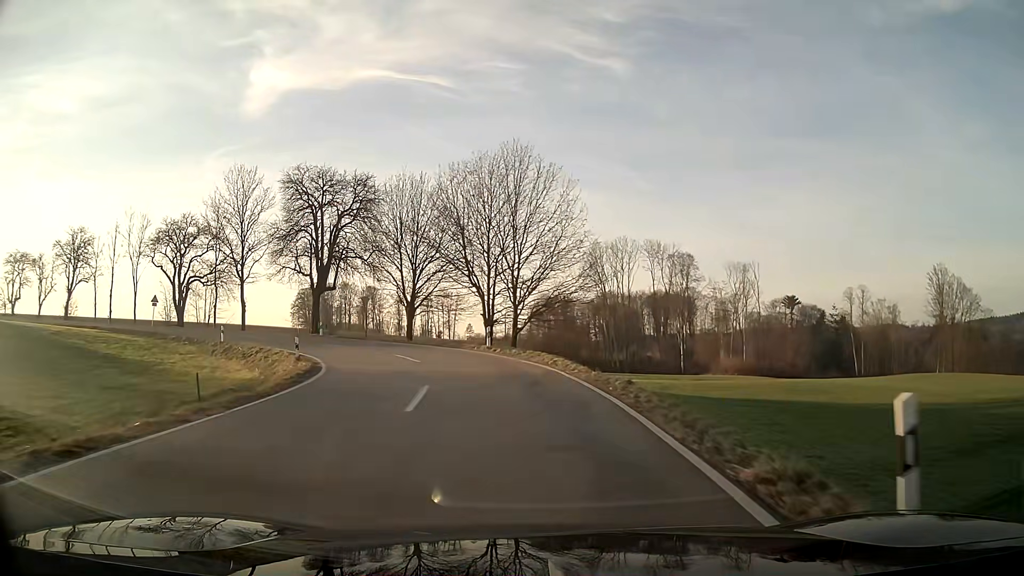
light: Day
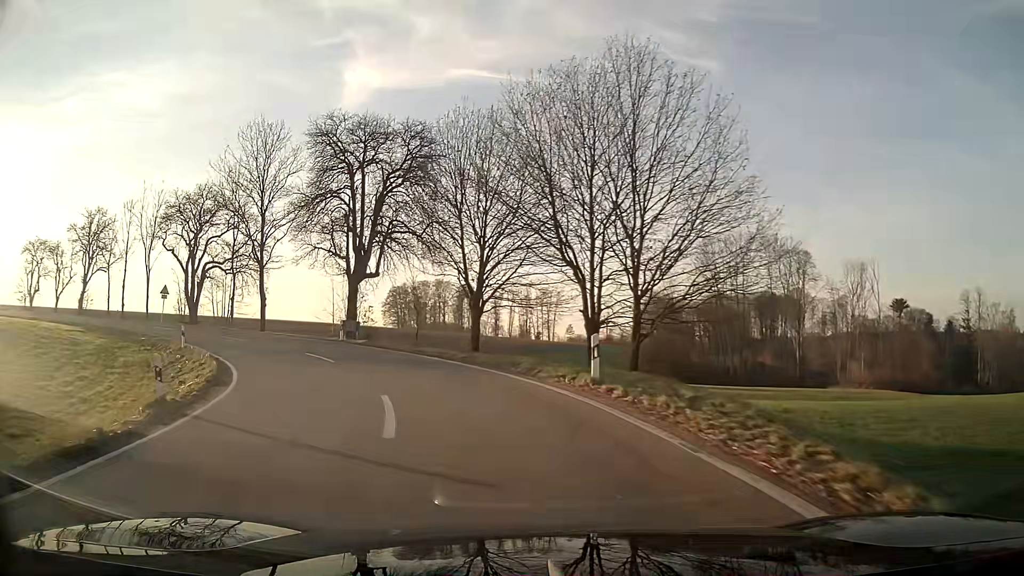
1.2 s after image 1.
(-1.3, +14.8) m; -11°
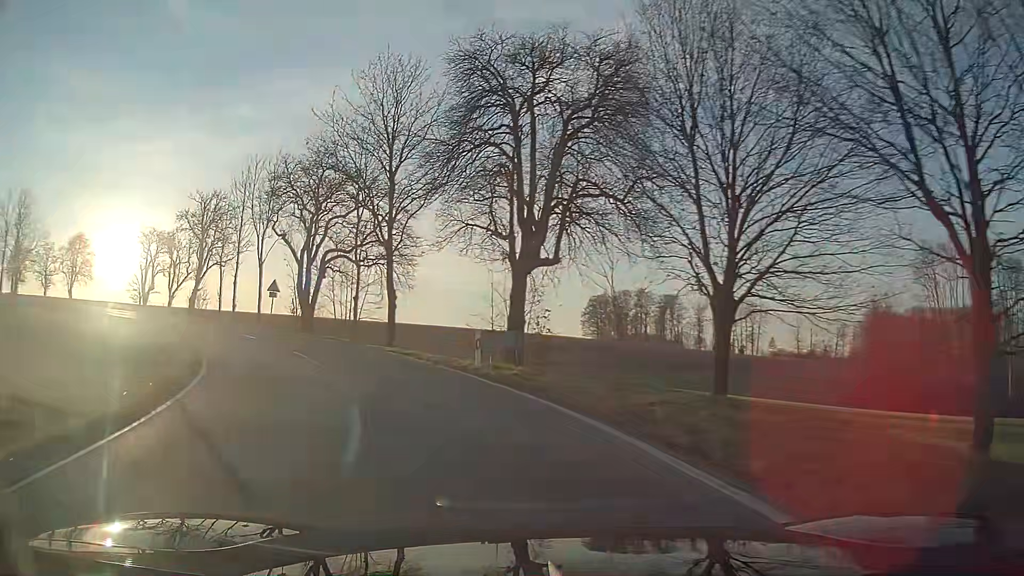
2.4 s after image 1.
(-1.9, +13.9) m; -16°
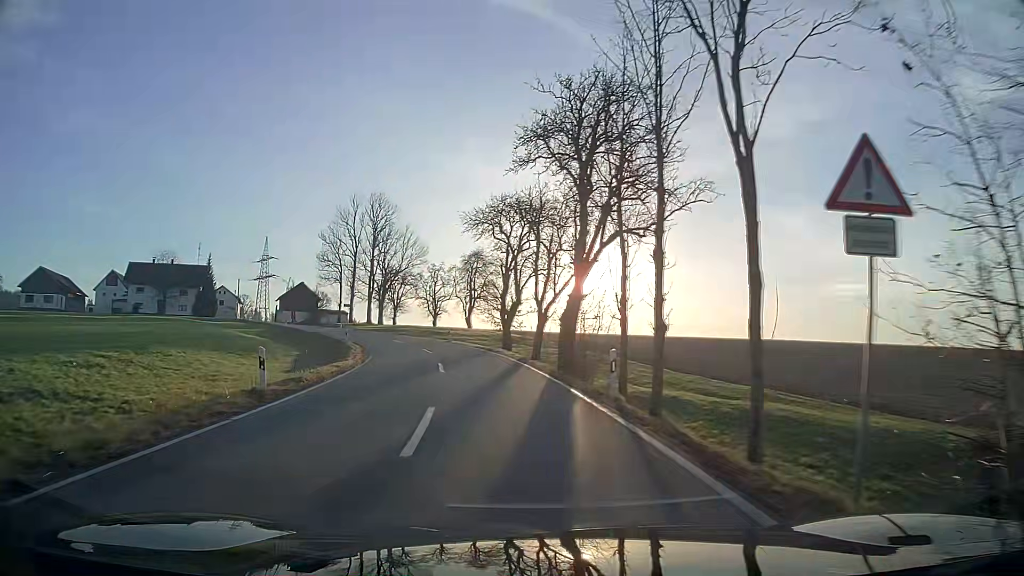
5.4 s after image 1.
(-13.4, +33.8) m; -38°
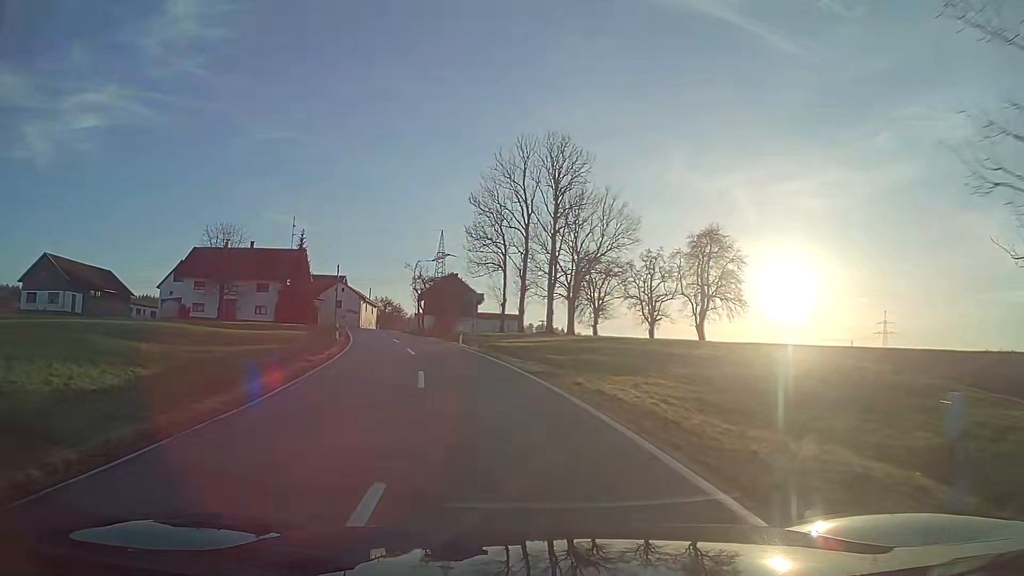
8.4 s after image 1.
(-6.7, +42.1) m; -18°
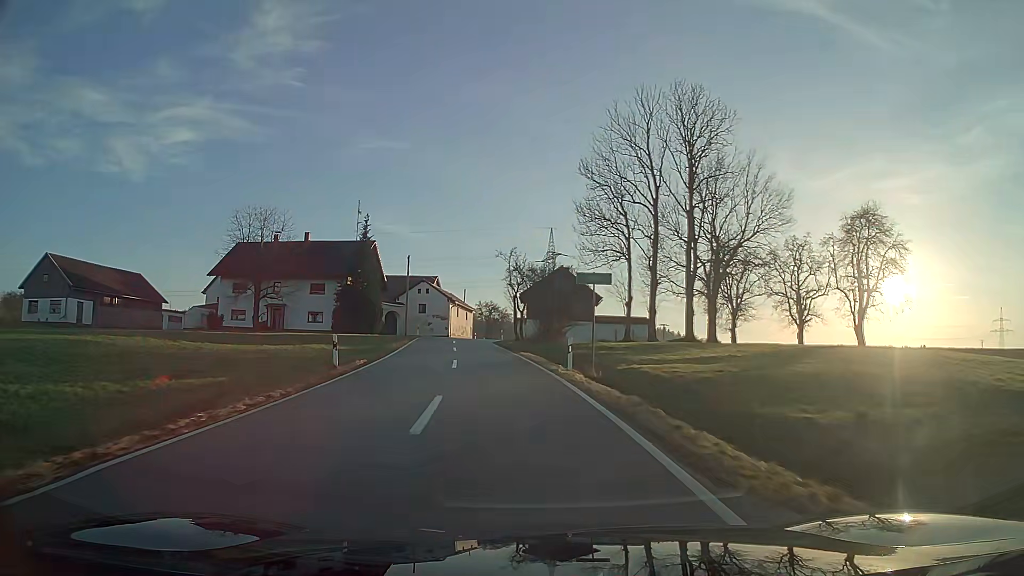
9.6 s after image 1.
(-1.6, +17.8) m; -10°
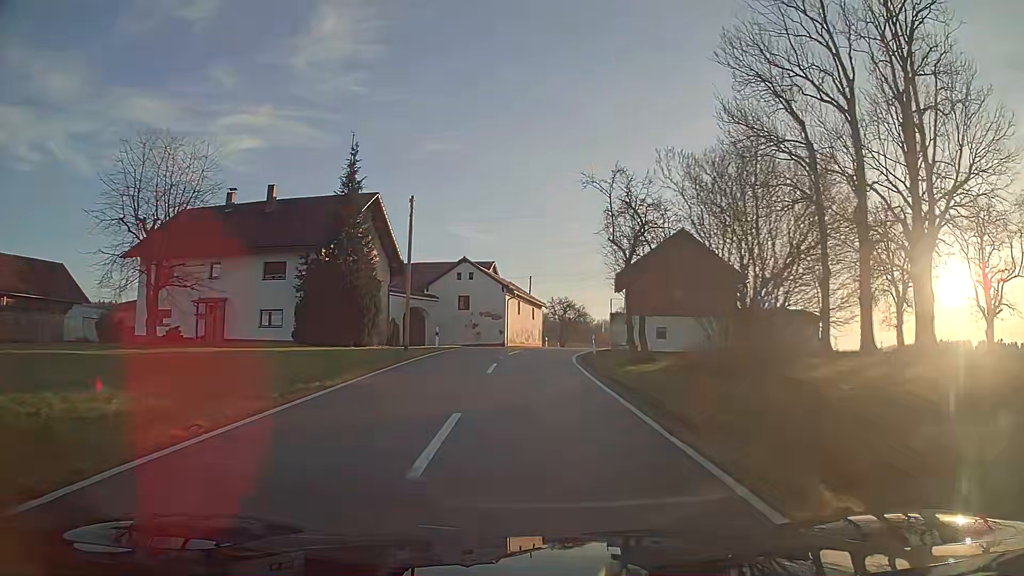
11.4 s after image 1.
(-1.6, +27.0) m; -5°
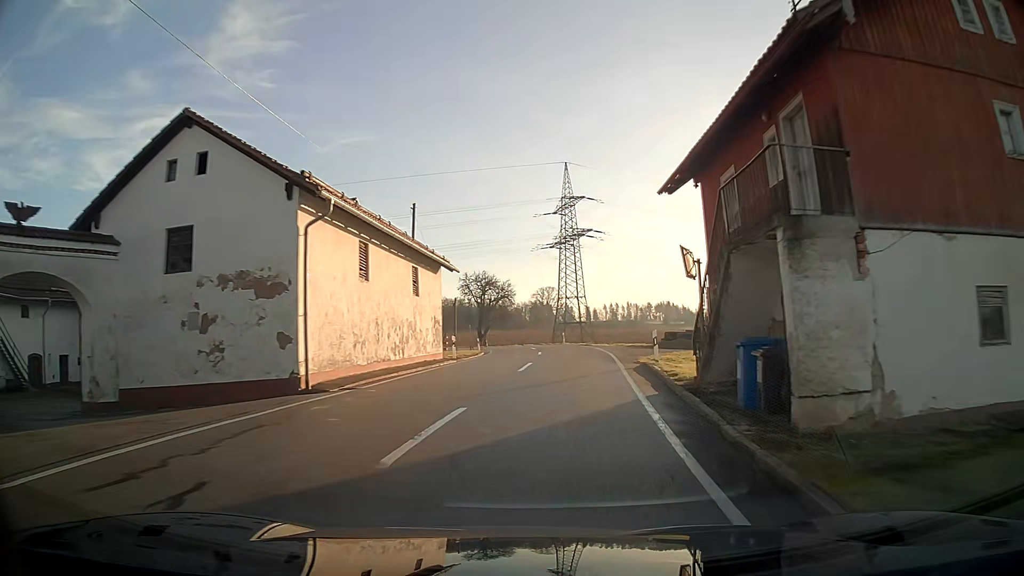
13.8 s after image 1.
(+1.6, +36.0) m; +8°
